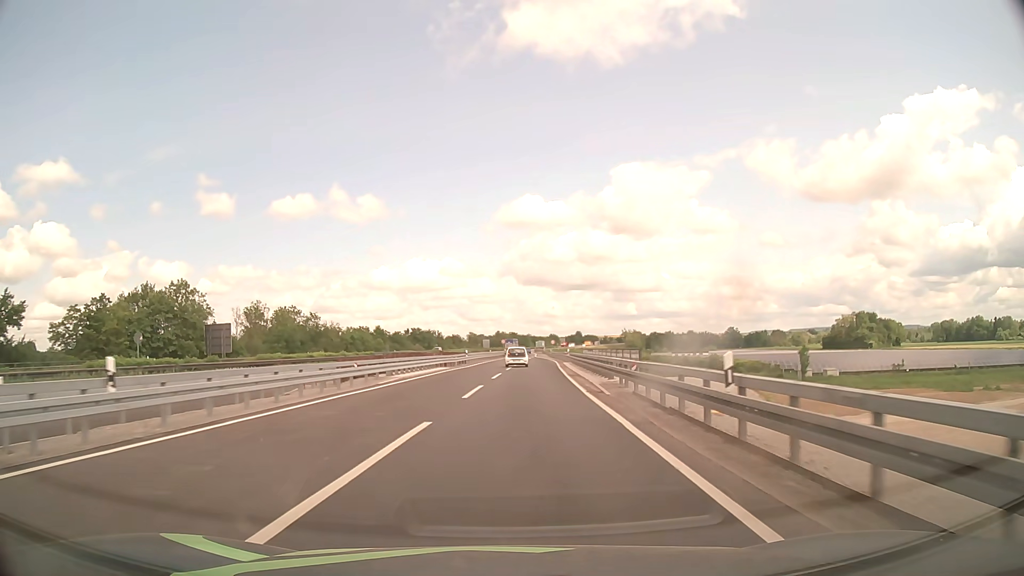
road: motorway_link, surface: asphalt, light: Day
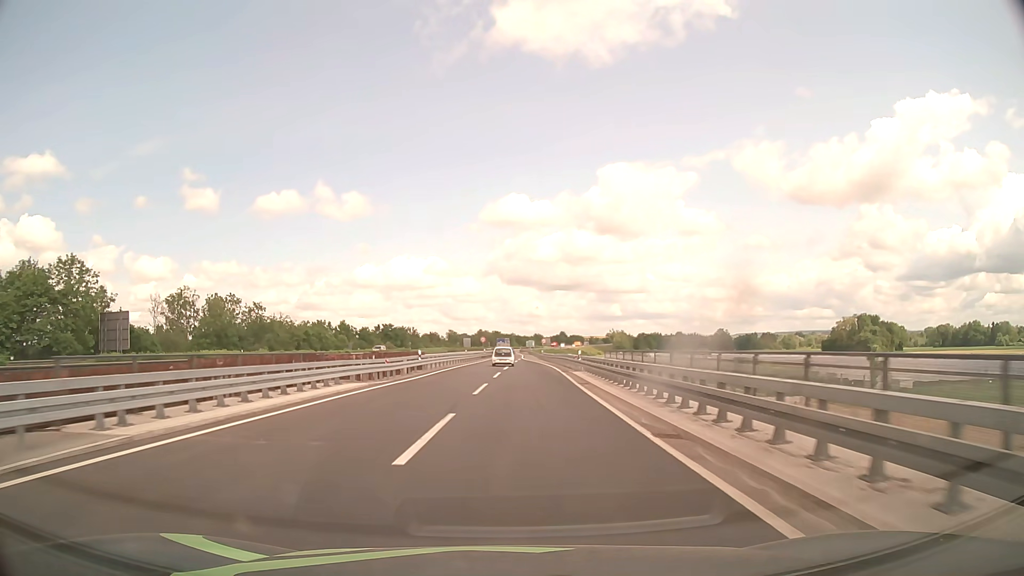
(+0.5, +22.6) m; +1°
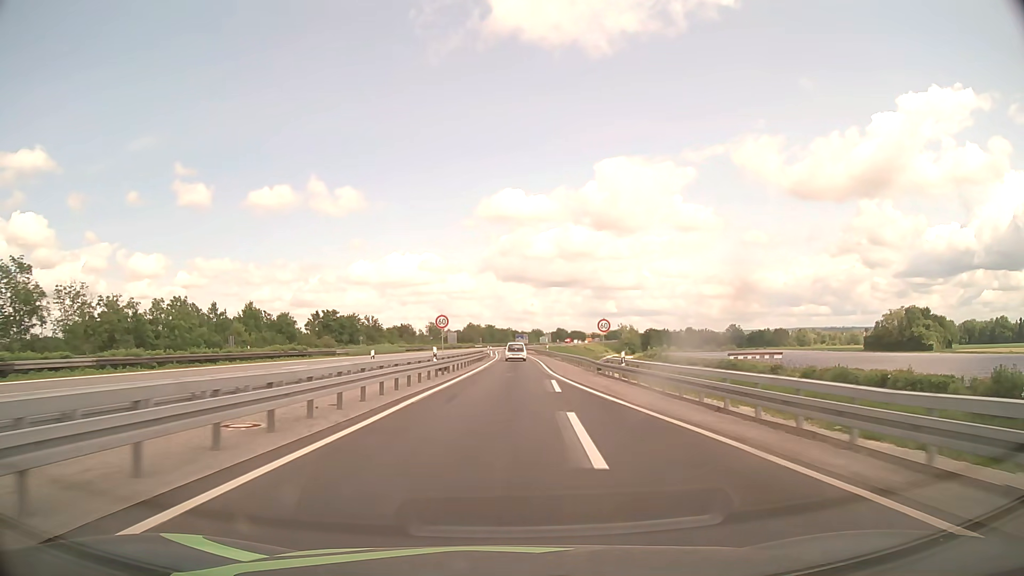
(-0.1, +60.9) m; 0°
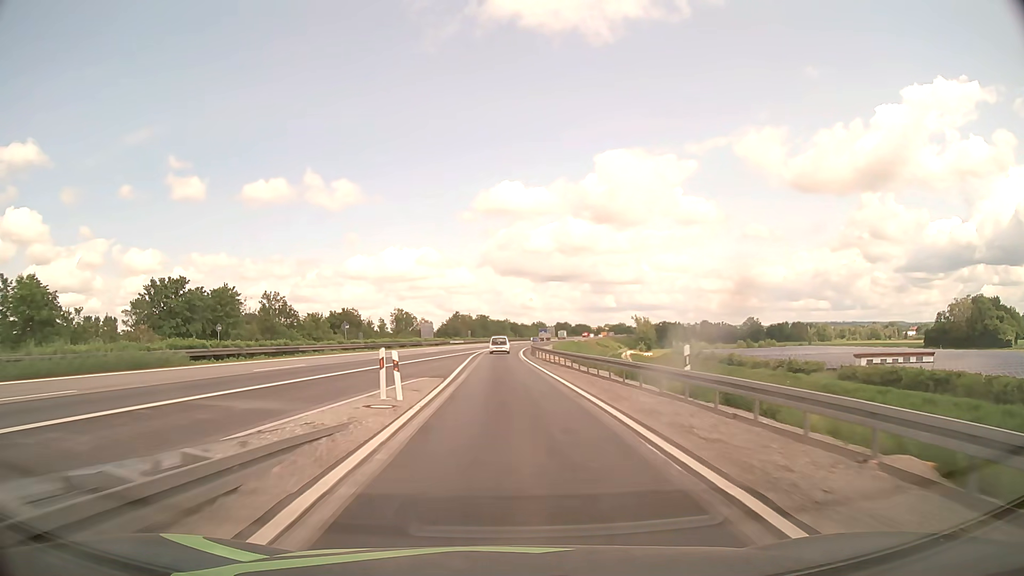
(+0.8, +63.6) m; 0°
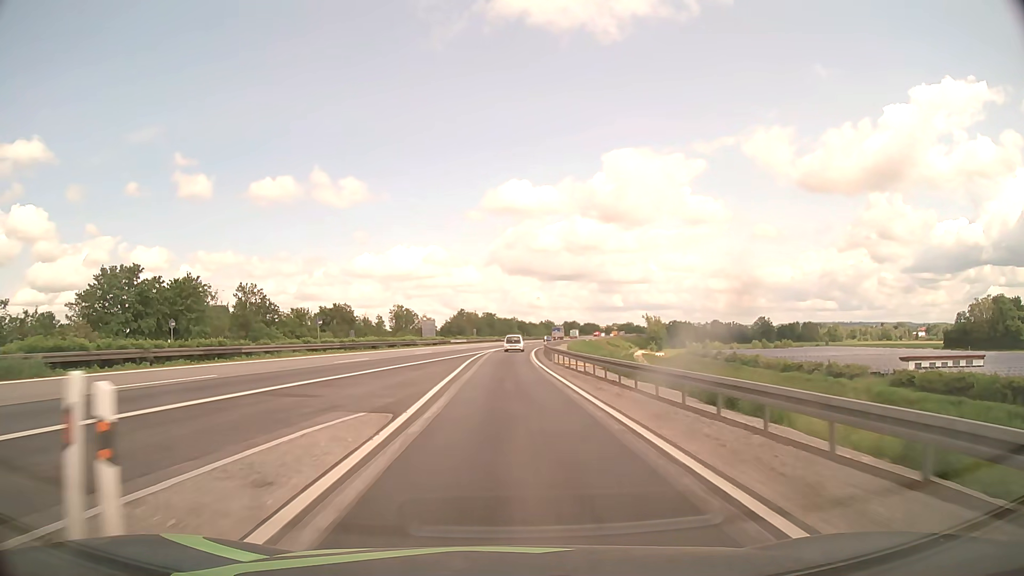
(-0.1, +11.4) m; -1°
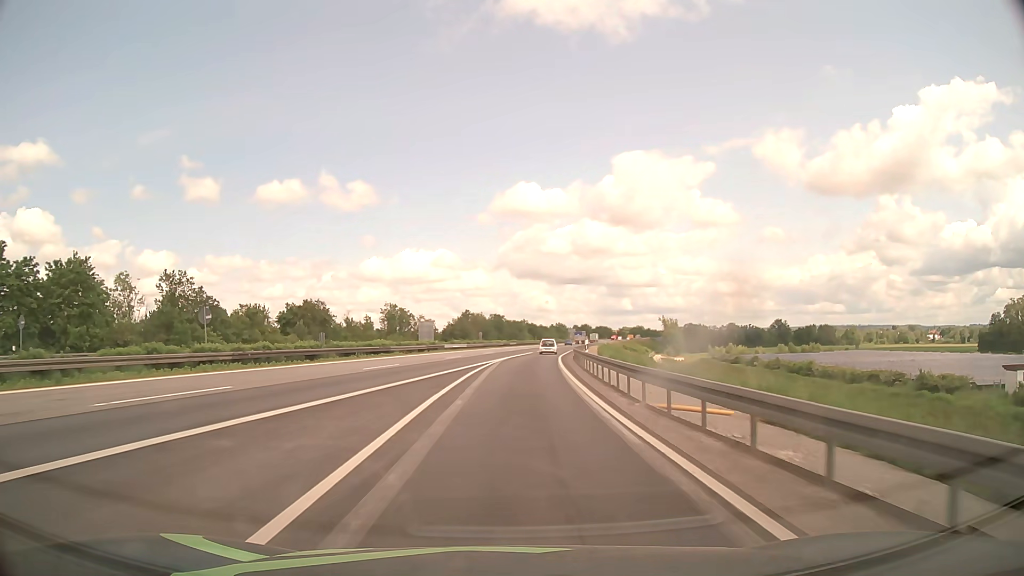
(-0.1, +21.4) m; -1°
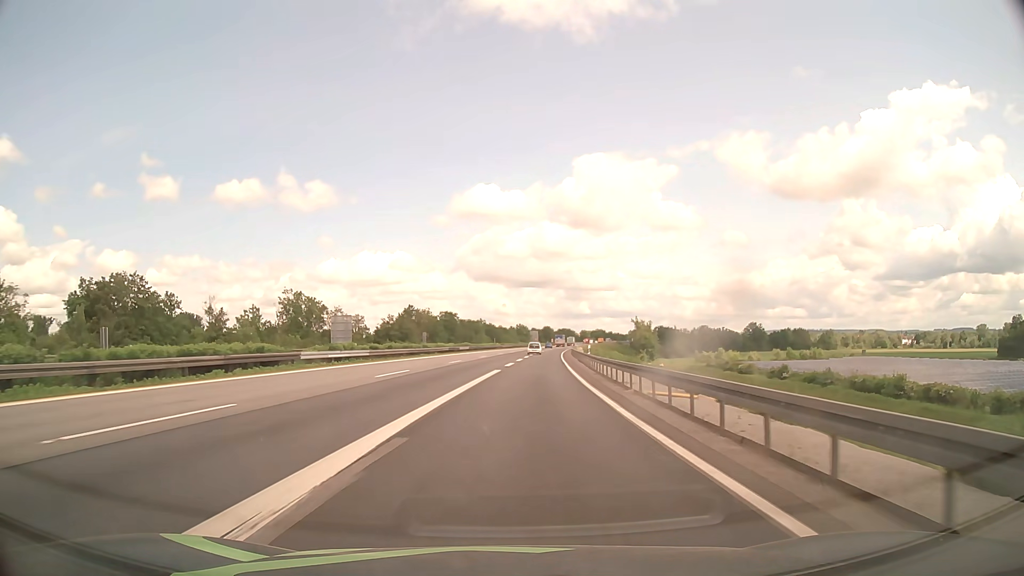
(+1.1, +40.1) m; +4°
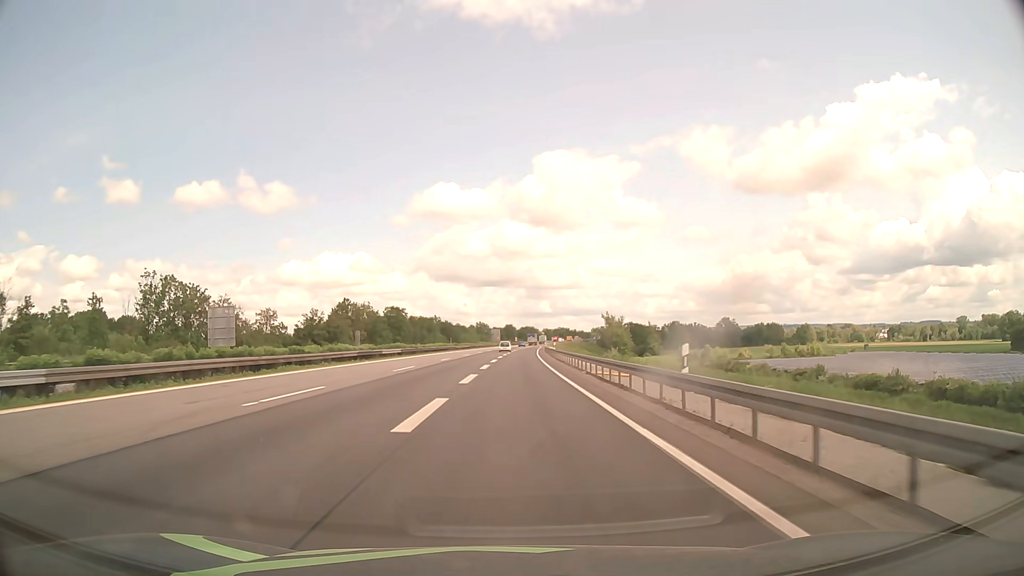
(+1.0, +29.5) m; +3°
(0, +10) (0, +20) (0, +30) (0, +40) (0, +50) (0, +60) (0, +70) (0, +80) (0, +90) (0, +100) m
